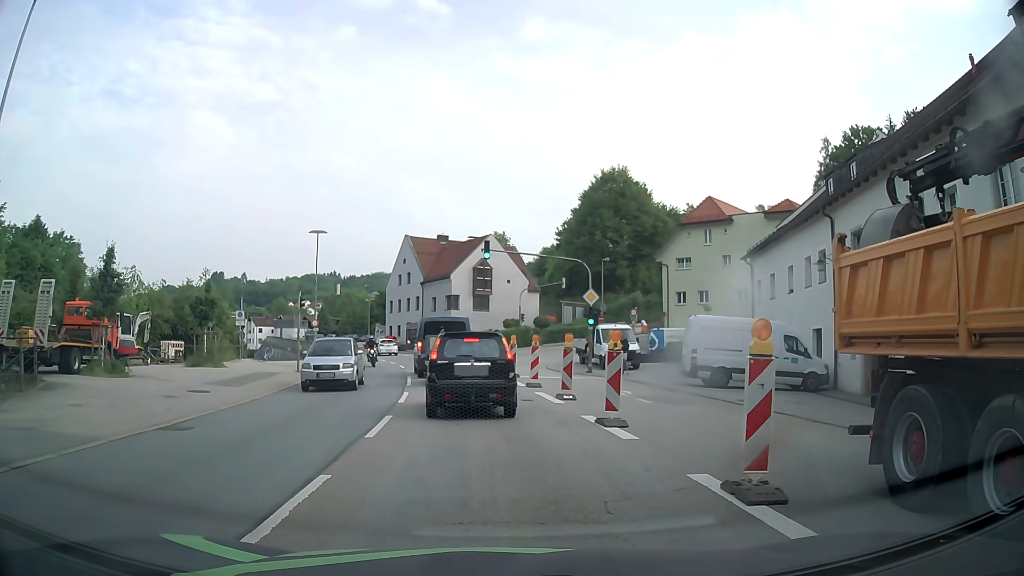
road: primary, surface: asphalt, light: Day
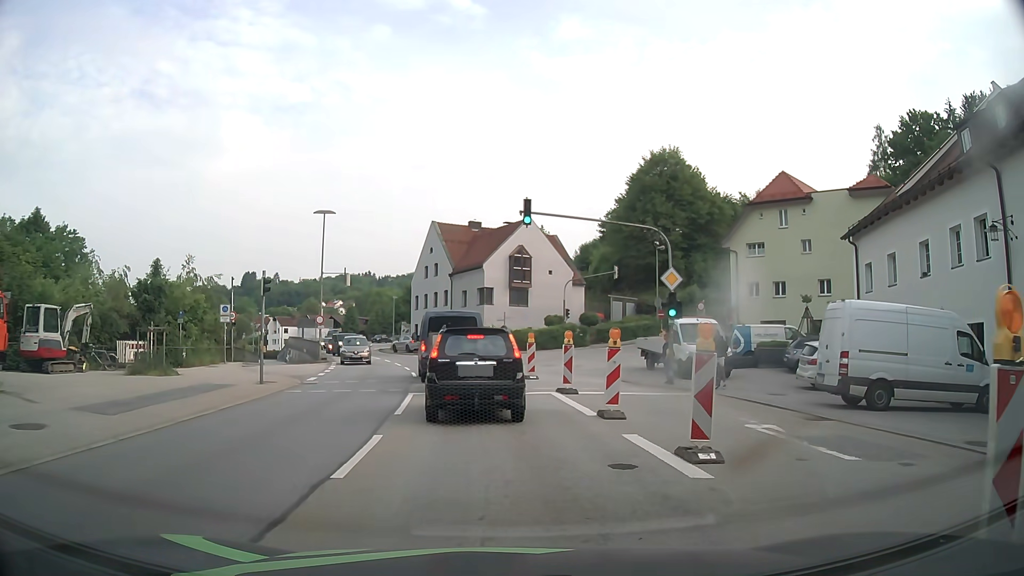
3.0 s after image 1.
(-0.1, +9.0) m; -2°
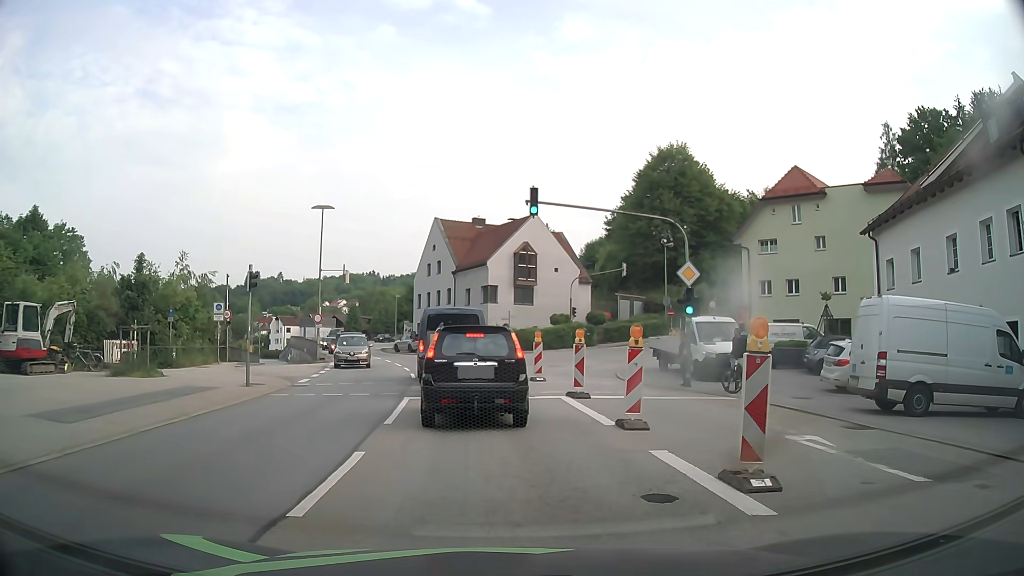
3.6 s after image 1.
(0.0, +1.6) m; 0°
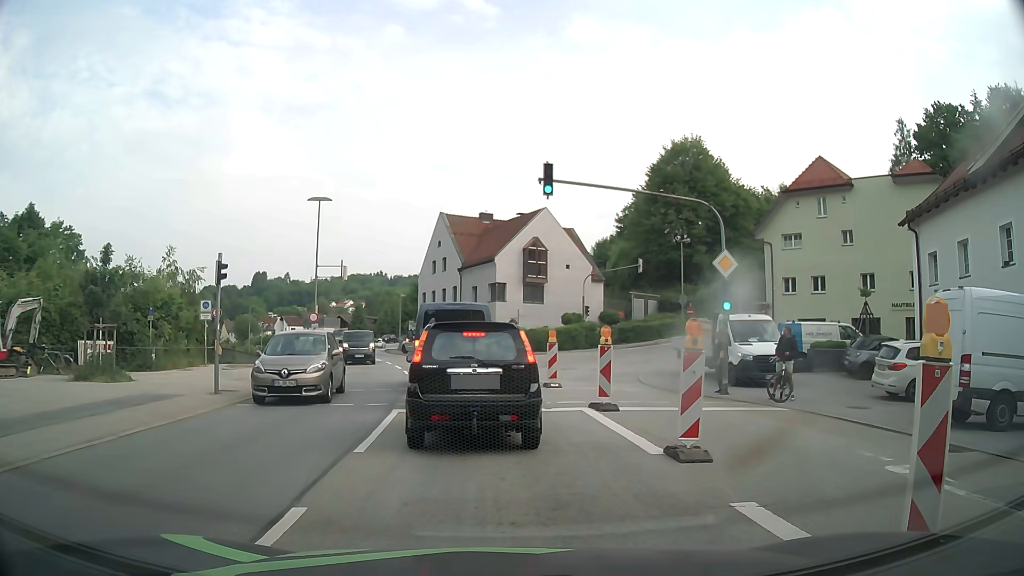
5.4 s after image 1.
(0.0, +2.7) m; -2°
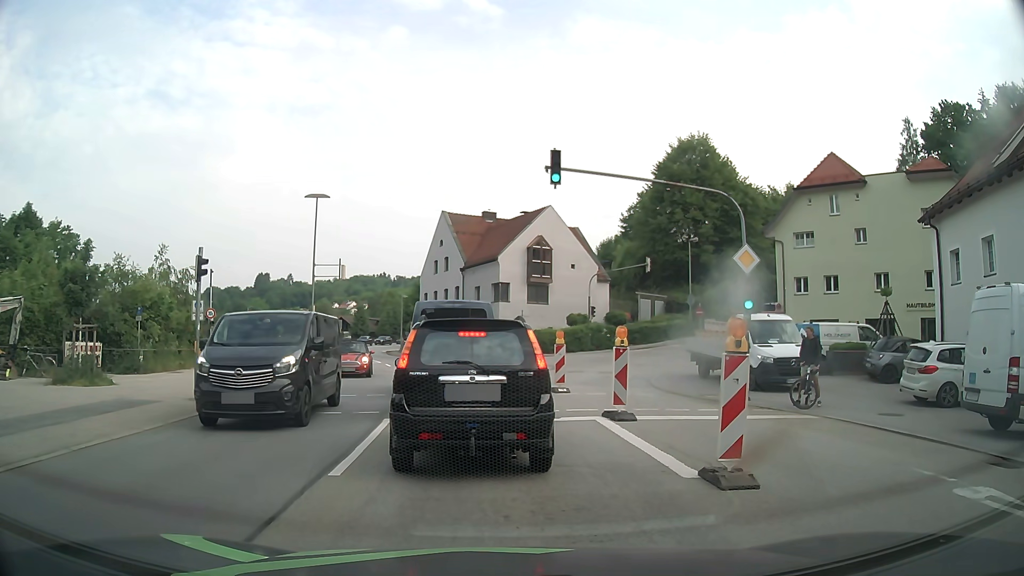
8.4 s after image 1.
(0.0, +1.4) m; 0°
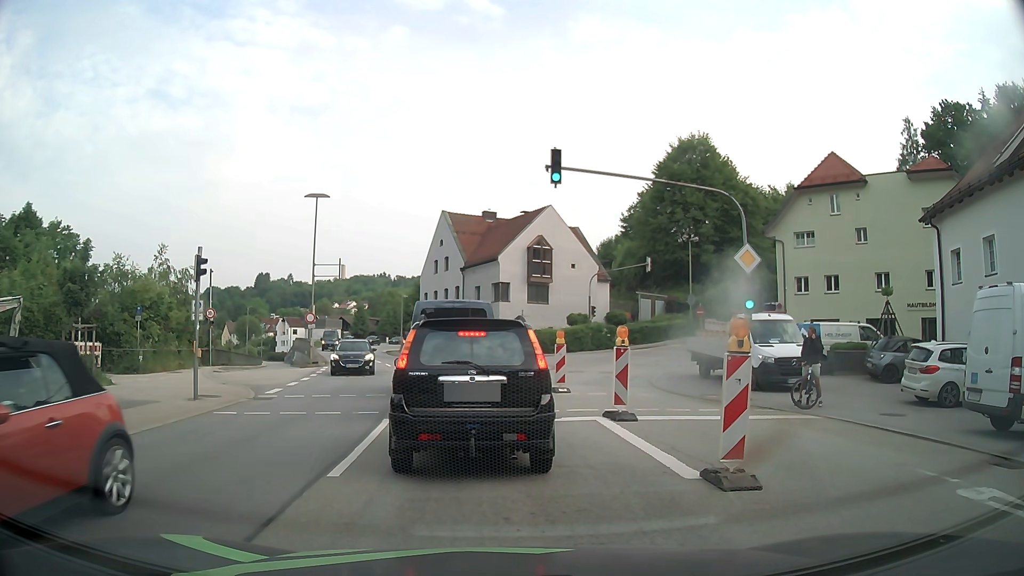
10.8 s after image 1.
(0.0, +0.1) m; 0°
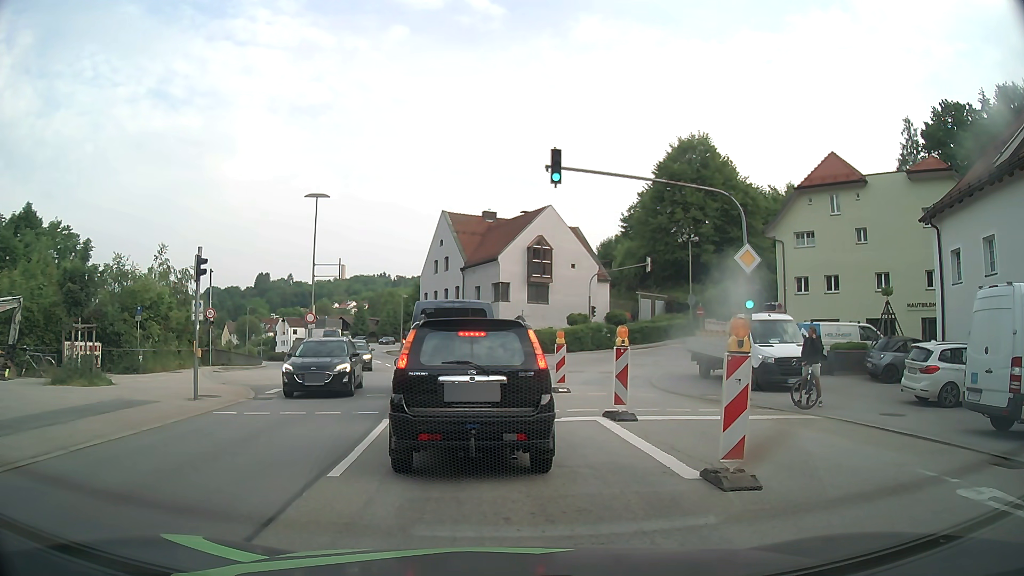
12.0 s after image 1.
(0.0, 0.0) m; 0°
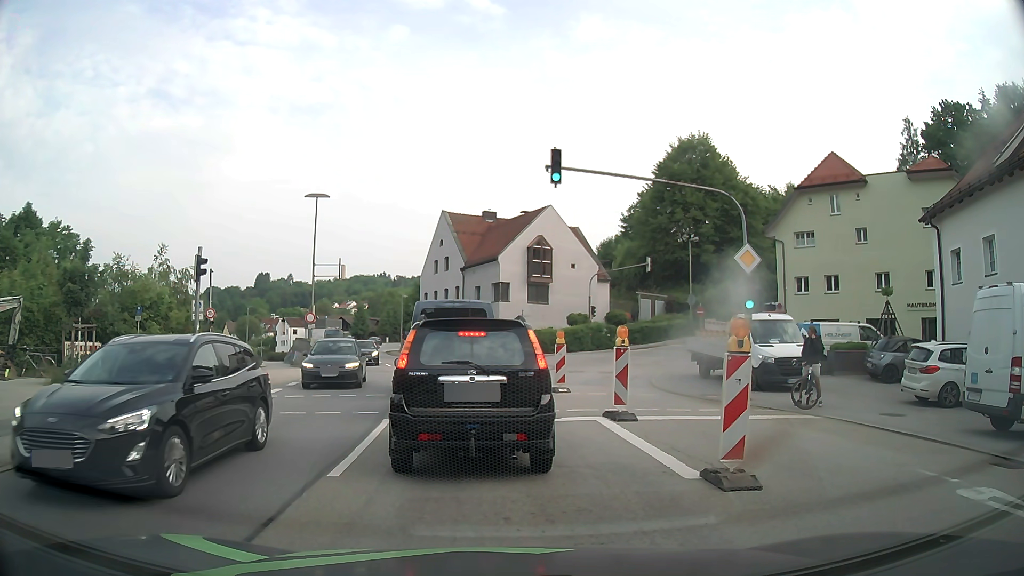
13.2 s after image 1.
(0.0, 0.0) m; 0°
(0, +10) (-1, +20) (-2, +30) (-4, +40) (-7, +49) (-10, +59) (-13, +68) (-15, +78) (-17, +88) (-18, +98) m
